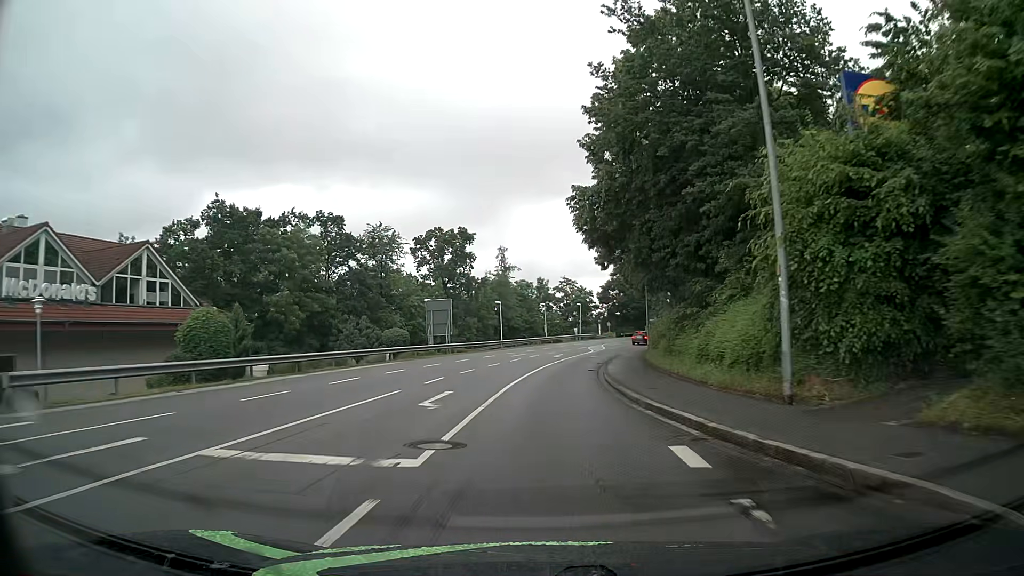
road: tertiary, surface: asphalt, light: Day
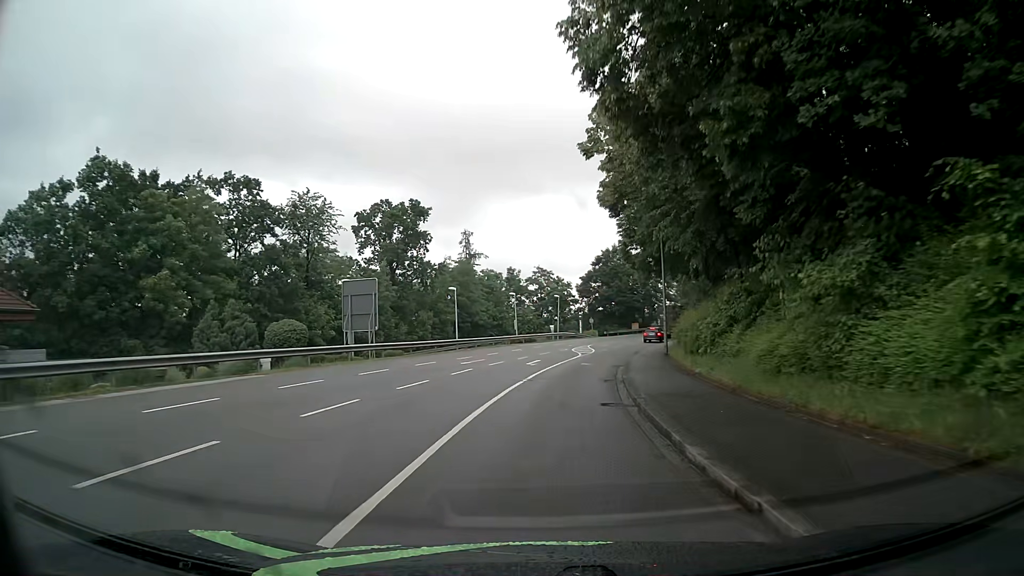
(+0.2, +16.0) m; +2°
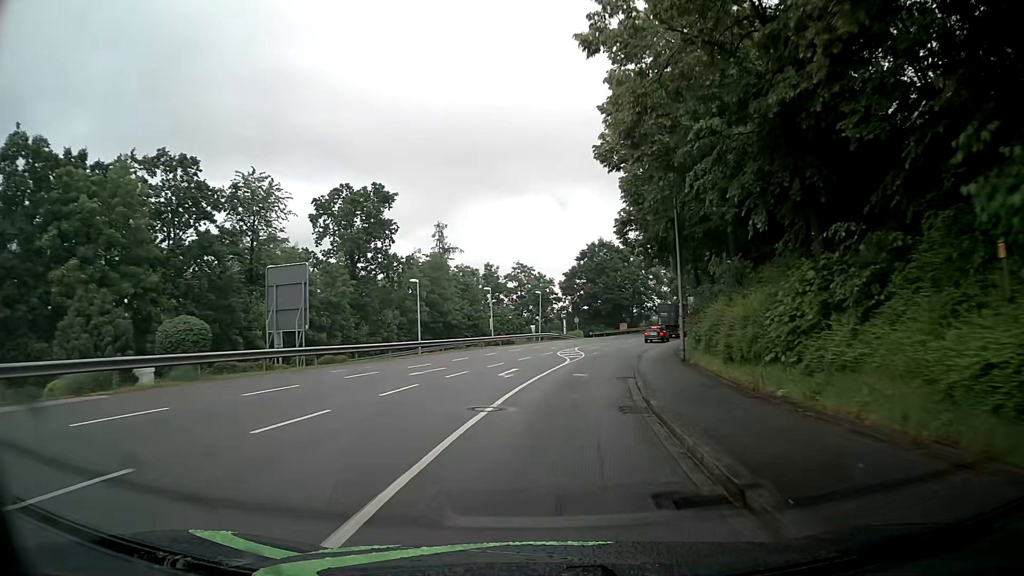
(+0.1, +8.0) m; +1°
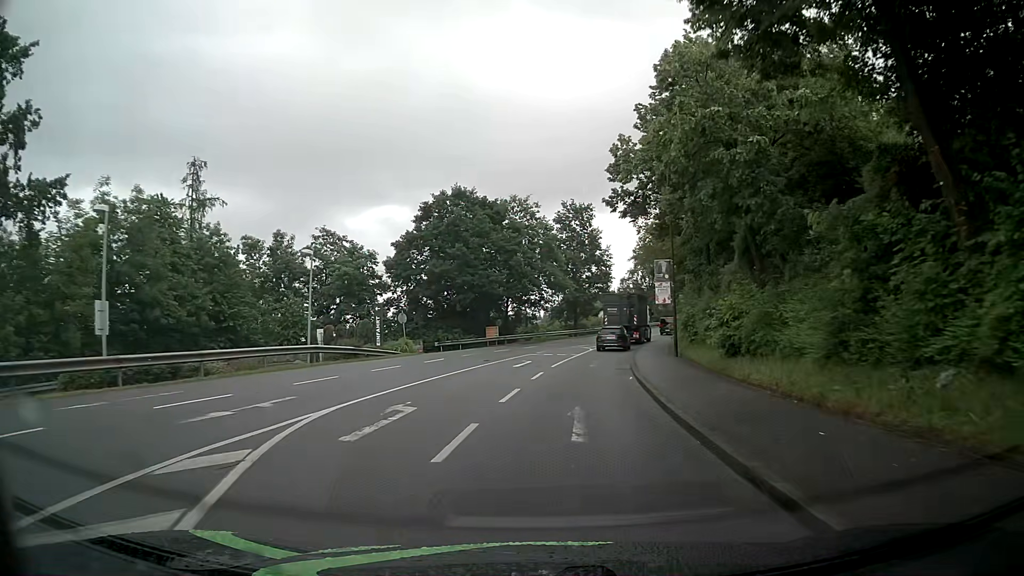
(+3.9, +37.4) m; +13°
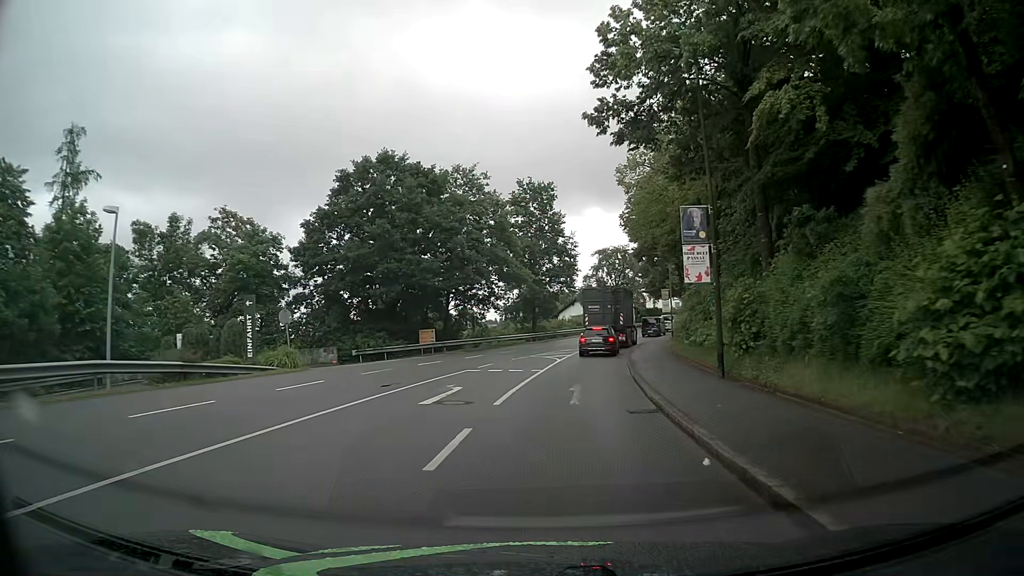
(+0.2, +12.1) m; +2°
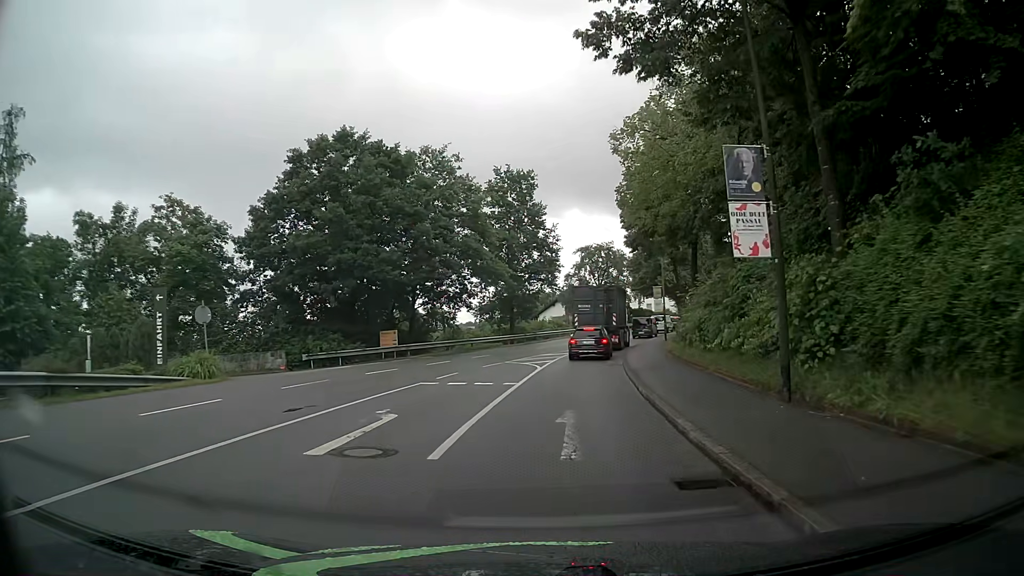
(+0.2, +5.3) m; +2°
